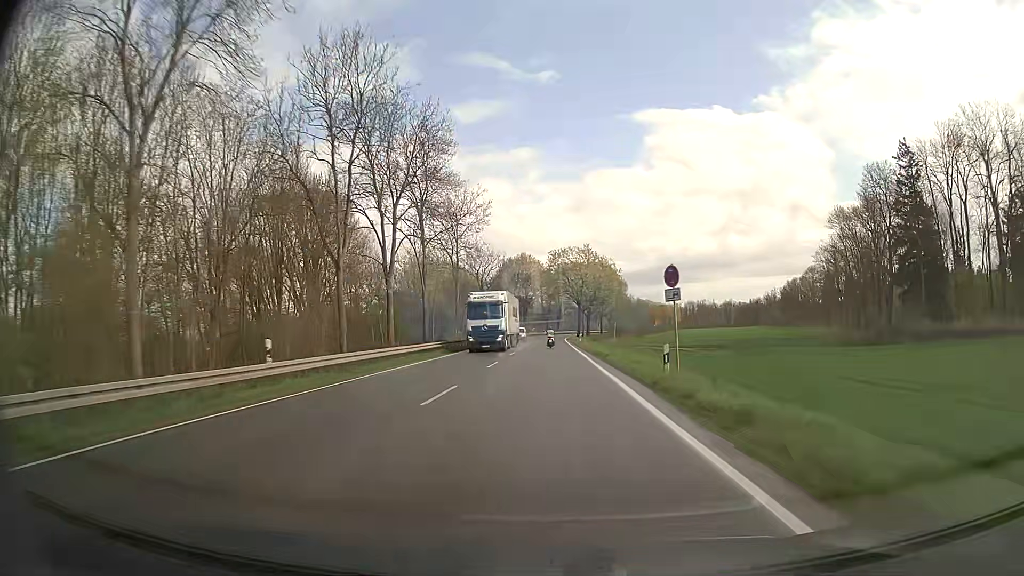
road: secondary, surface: asphalt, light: Day
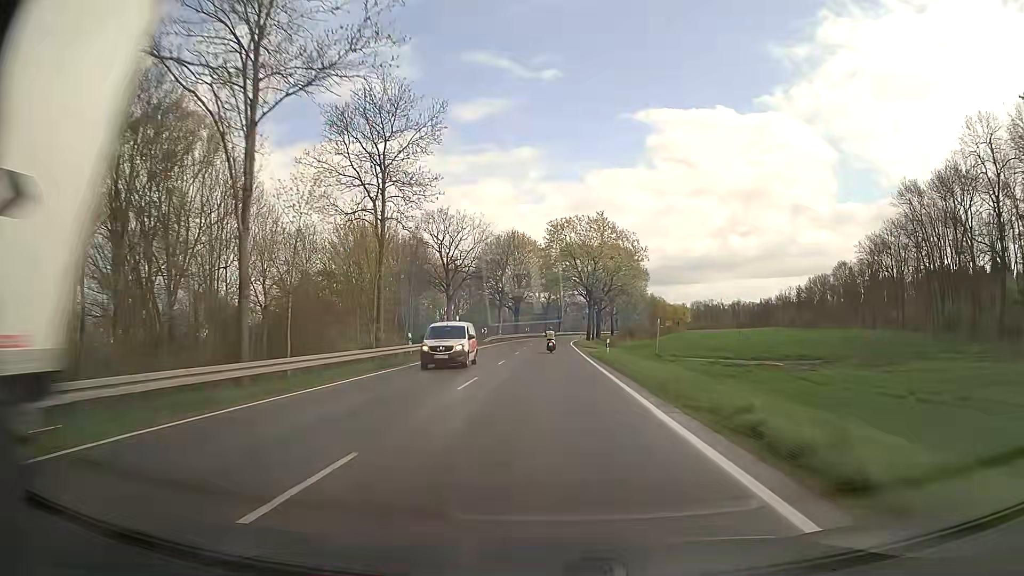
(0.0, +32.5) m; 0°
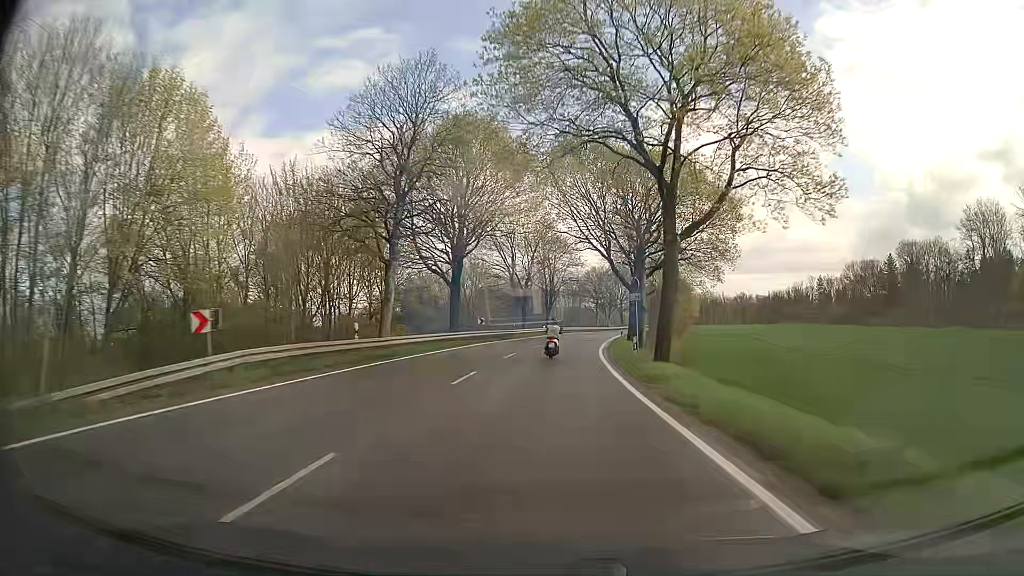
(+0.2, +60.1) m; +1°
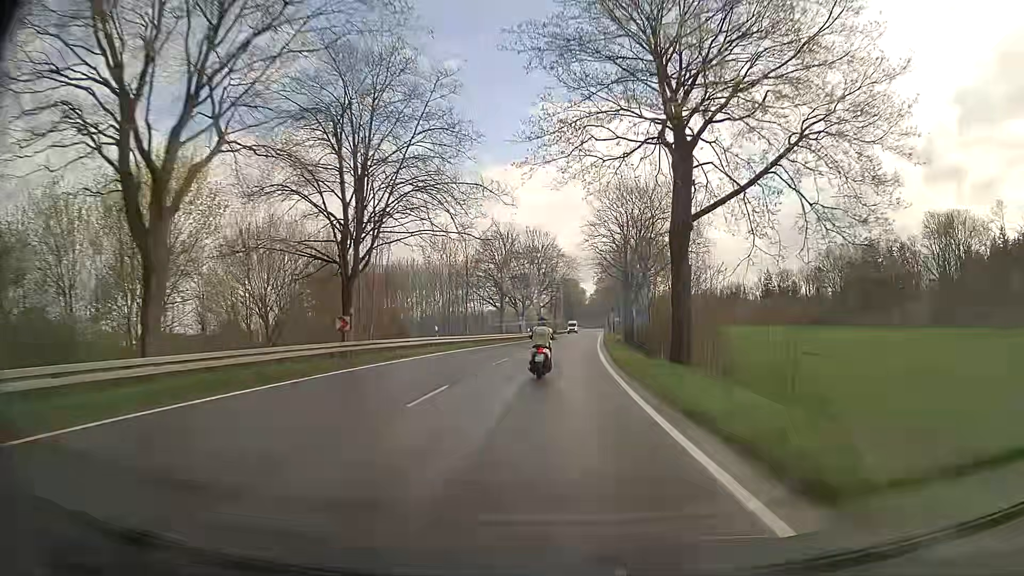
(+4.2, +63.4) m; +8°
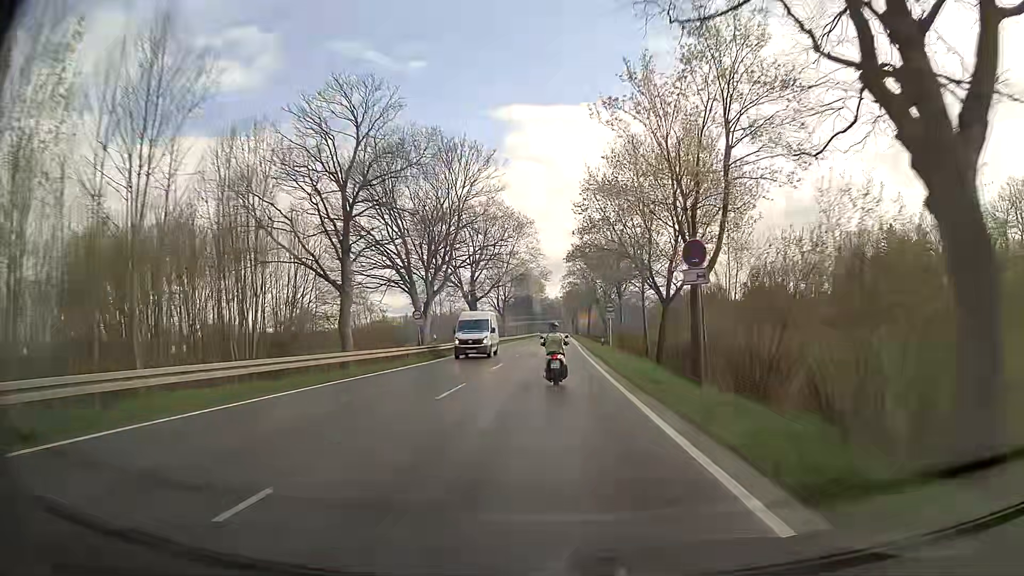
(+1.7, +45.6) m; +4°
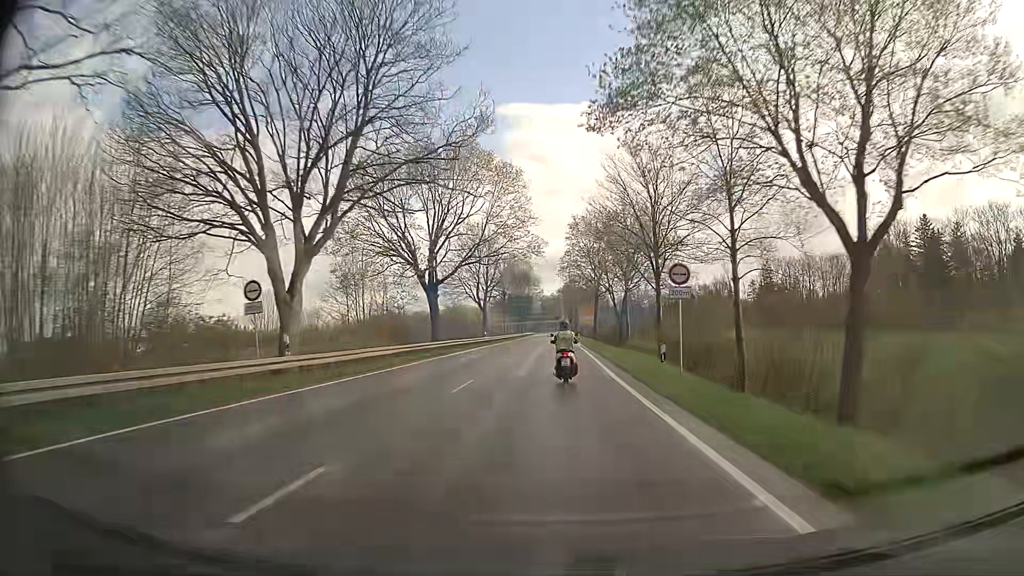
(+0.1, +23.2) m; 0°
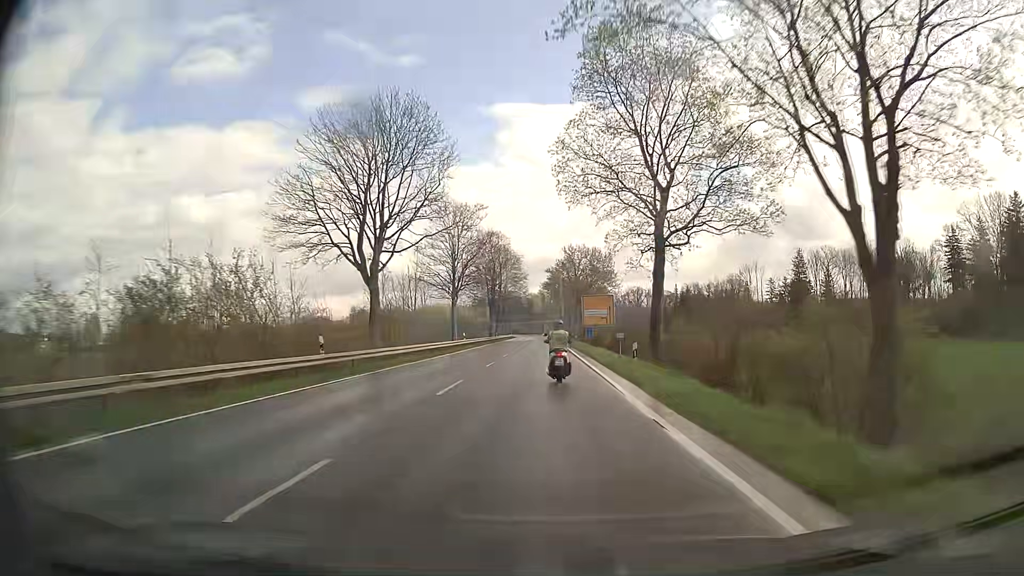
(+0.6, +47.9) m; +1°
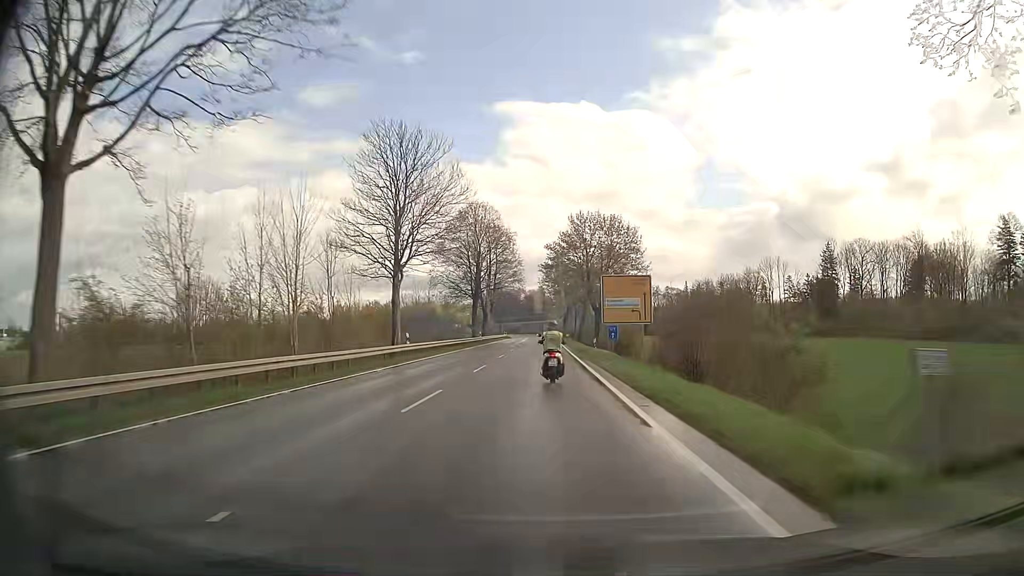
(+0.1, +24.3) m; 0°
(0, +10) (0, +20) (0, +30) (0, +40) (0, +50) (0, +60) (0, +70) (0, +80) (0, +90) (0, +100) m
